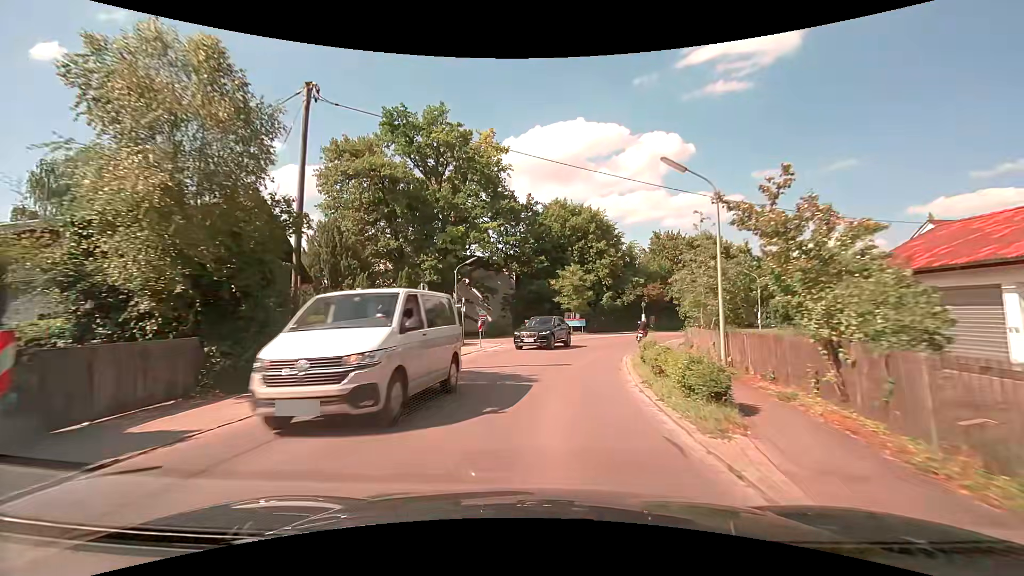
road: secondary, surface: asphalt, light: Day
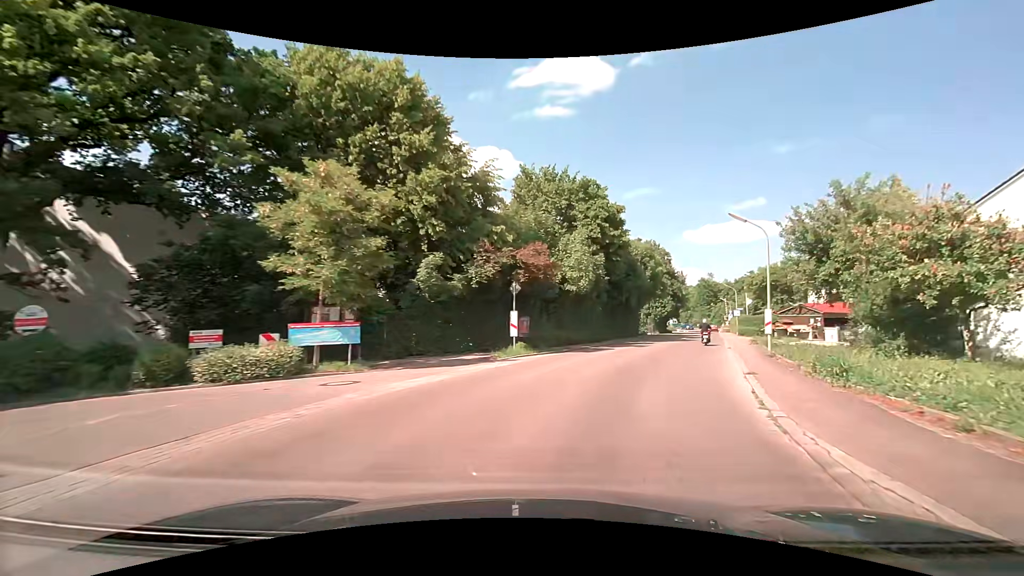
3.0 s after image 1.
(+3.7, +30.6) m; +18°
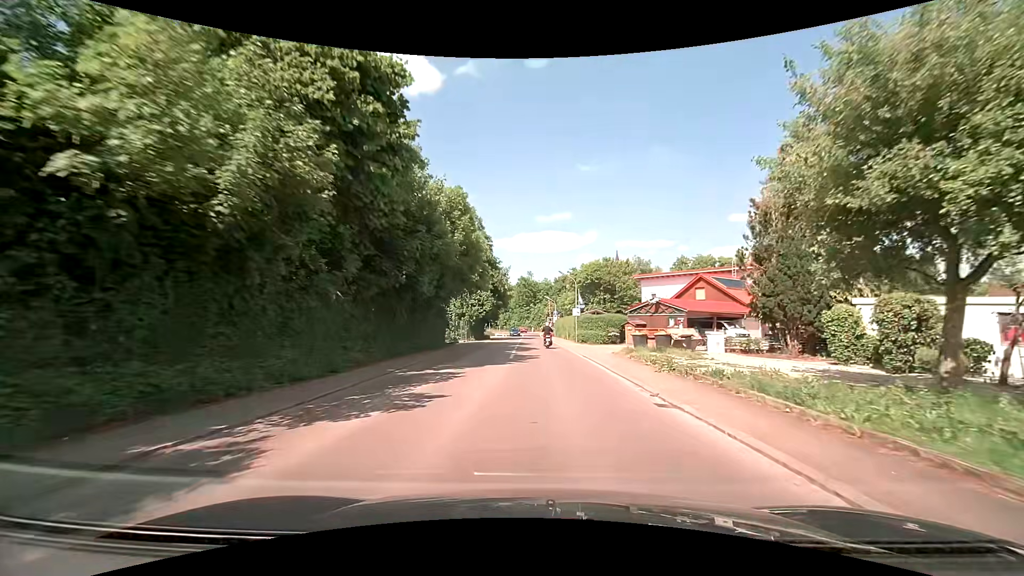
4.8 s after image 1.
(+4.3, +19.8) m; +21°
(0, +10) (0, +20) (0, +30) (0, +40) (0, +50) (0, +60) (0, +70) (-1, +80) (-1, +90) (-2, +100) m
